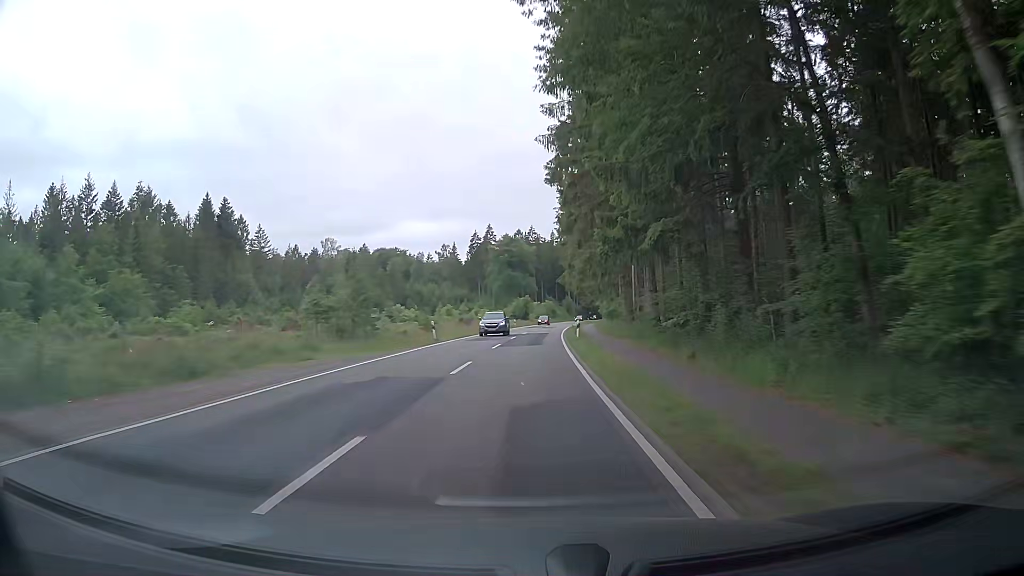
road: tertiary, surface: asphalt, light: Day
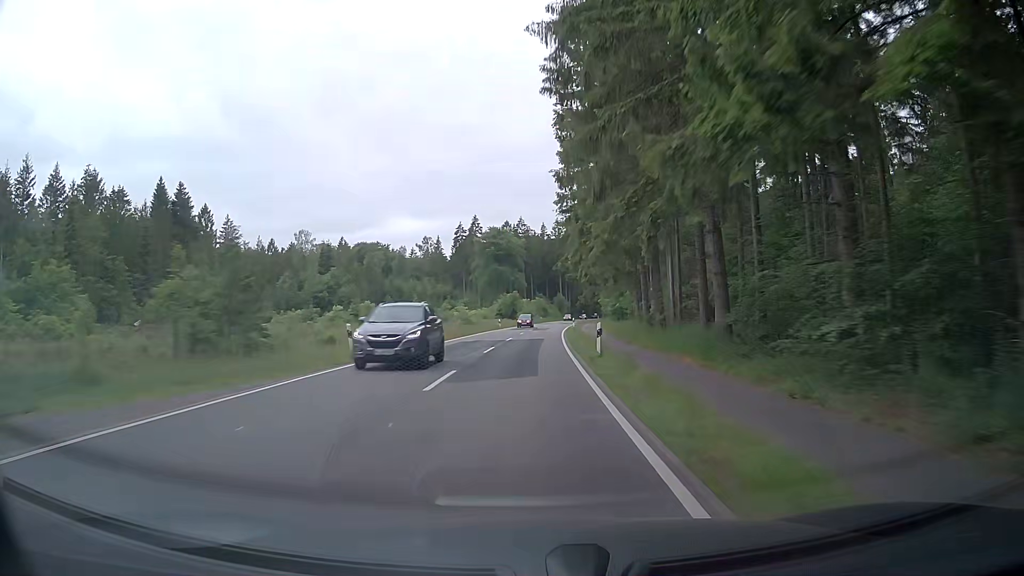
(+0.1, +15.8) m; +1°
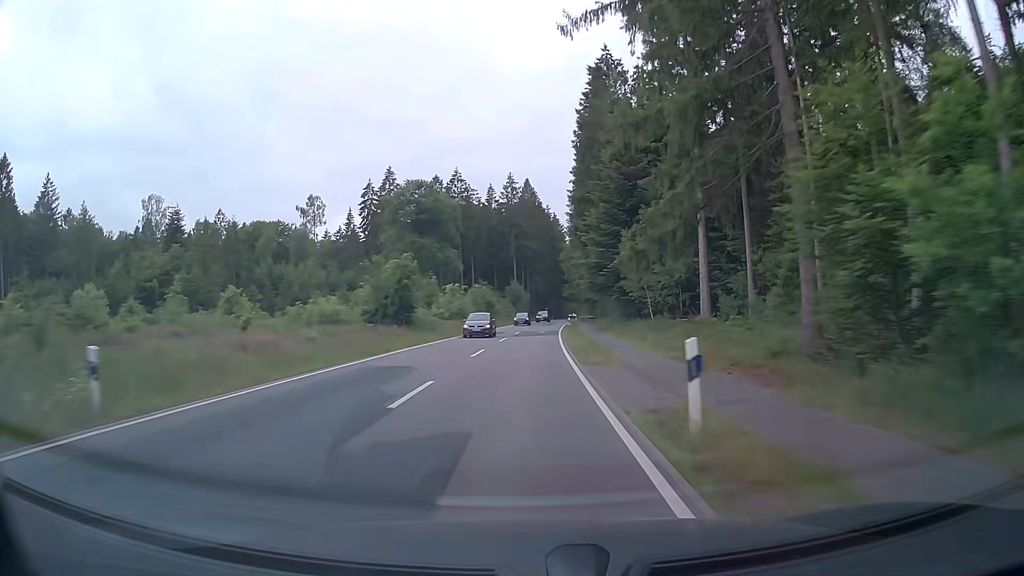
(+1.9, +63.3) m; +4°
(0, +10) (0, +20) (0, +30) (+1, +40) (+1, +50) (+2, +60) (+2, +70) (+3, +80) (+4, +90) (+5, +100) m
